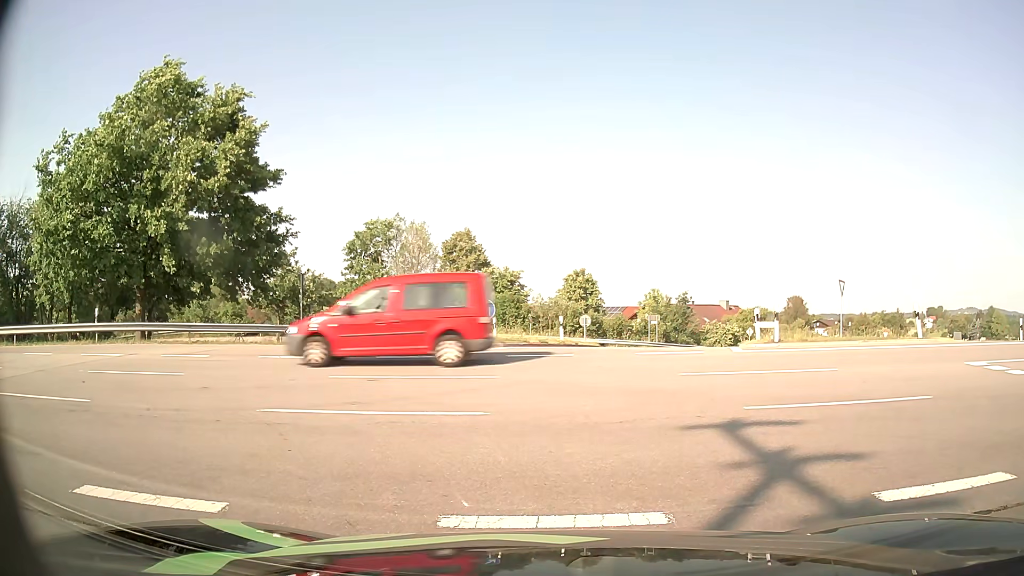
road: unclassified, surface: asphalt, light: Day
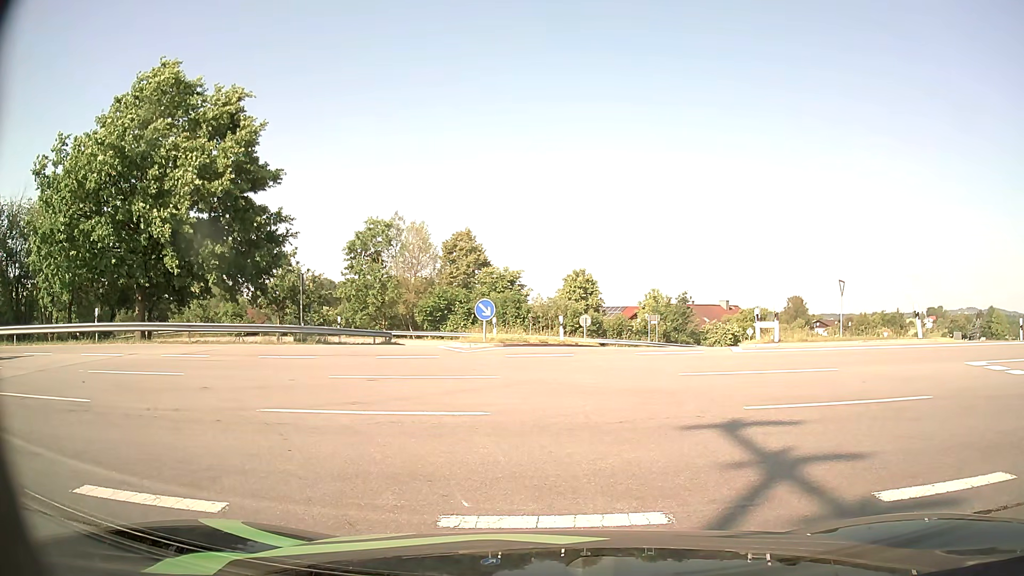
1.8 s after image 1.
(0.0, 0.0) m; 0°
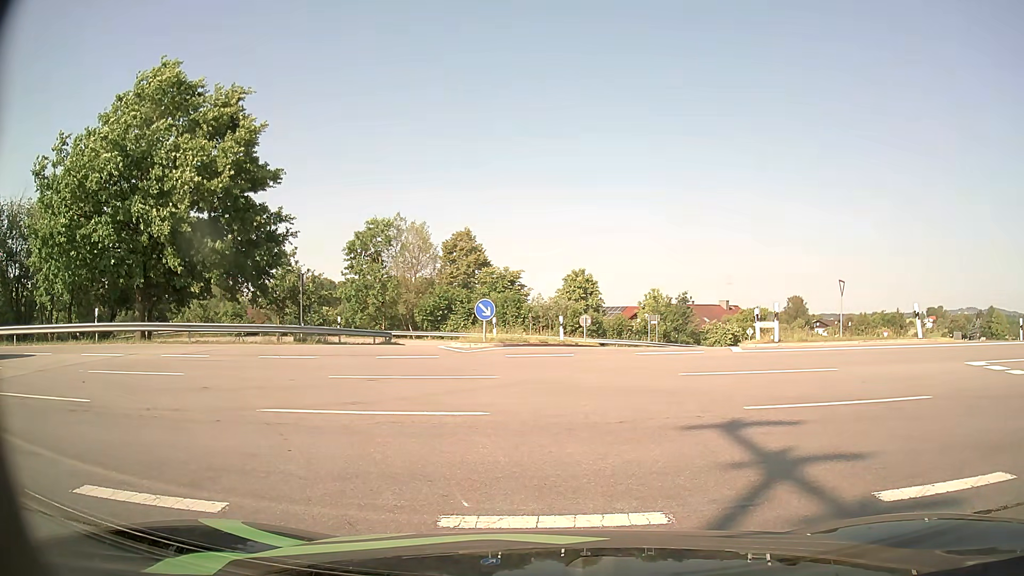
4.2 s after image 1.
(0.0, 0.0) m; 0°
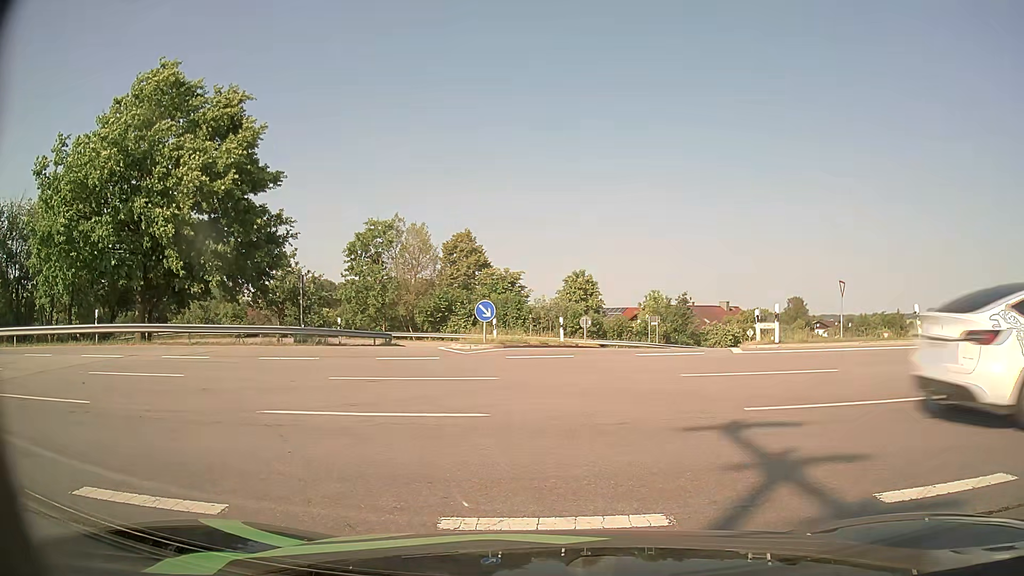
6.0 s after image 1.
(0.0, 0.0) m; 0°
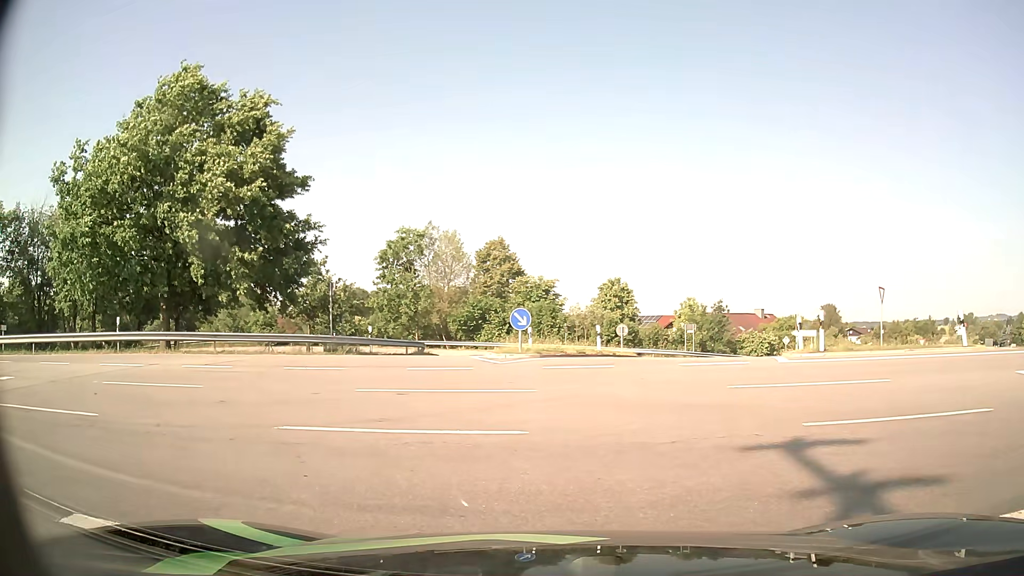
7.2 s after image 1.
(0.0, +0.7) m; 0°
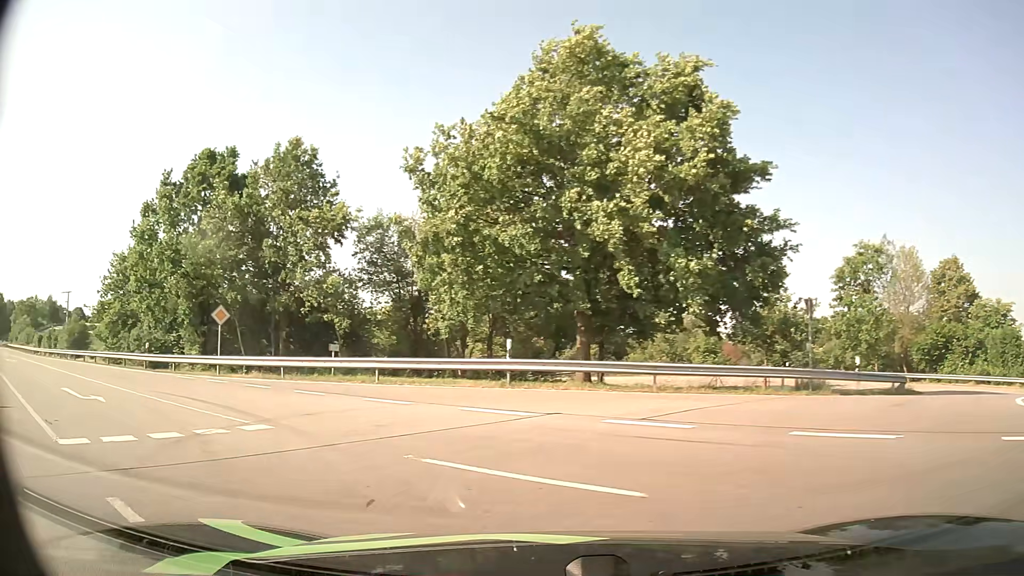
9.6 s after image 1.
(-3.1, +6.9) m; -41°
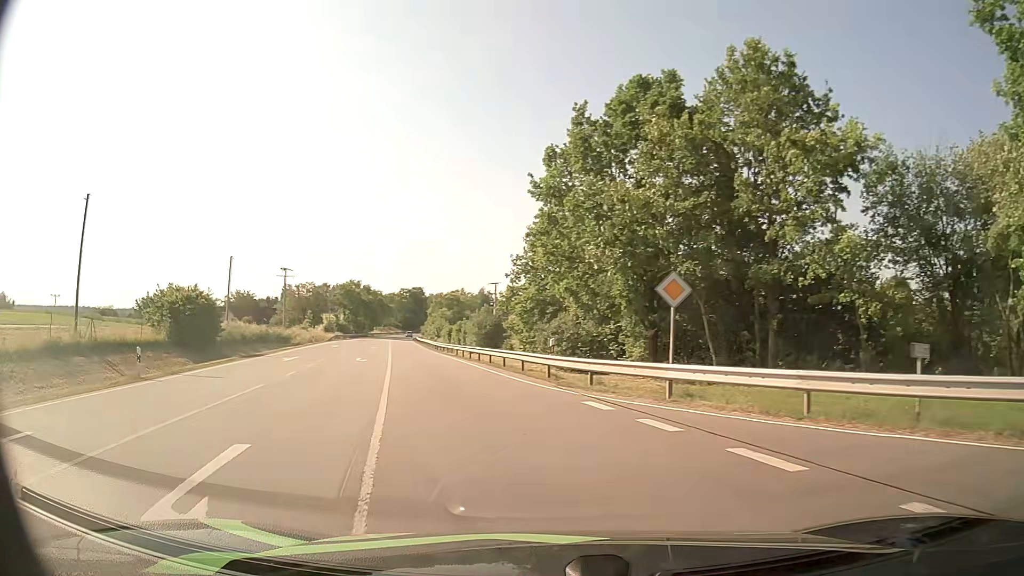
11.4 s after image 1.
(-4.5, +11.7) m; -39°
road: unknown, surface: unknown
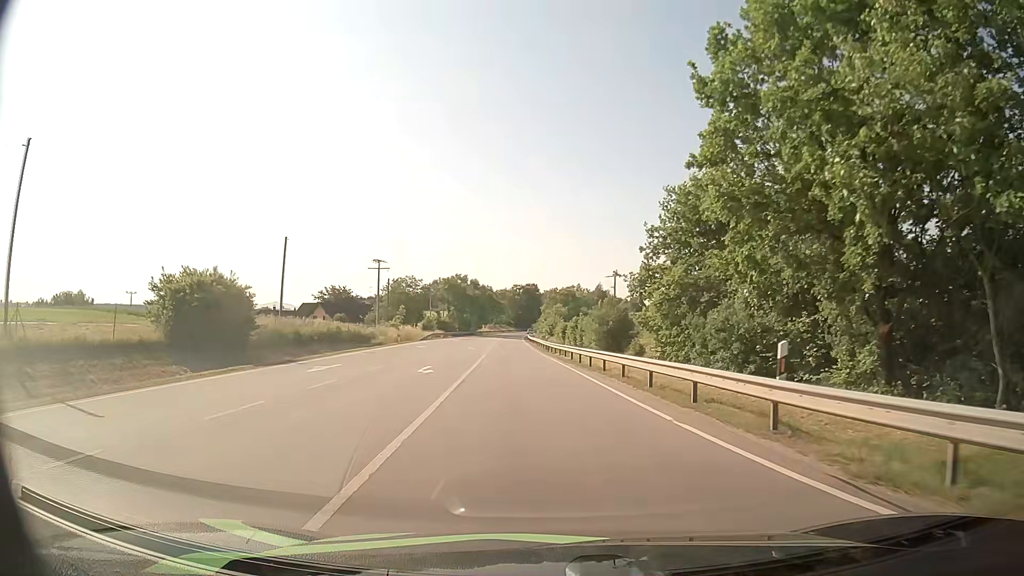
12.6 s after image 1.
(-1.3, +12.3) m; -9°
(0, +10) (-1, +20) (-2, +30) (-2, +40) (-3, +50) (-4, +60) (-4, +70) (-5, +80) (-6, +90) (-6, +100) m
